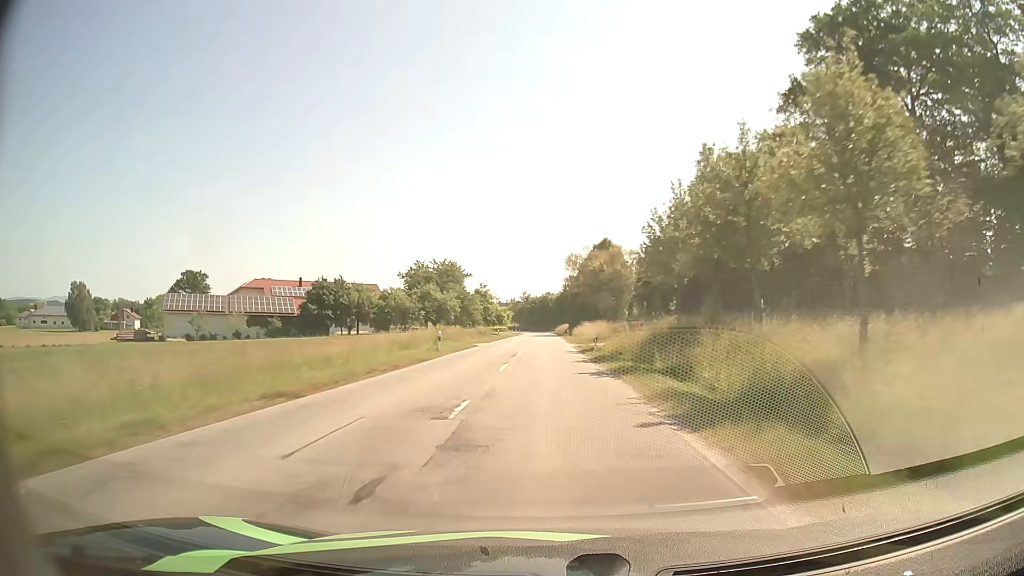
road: secondary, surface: asphalt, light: Day
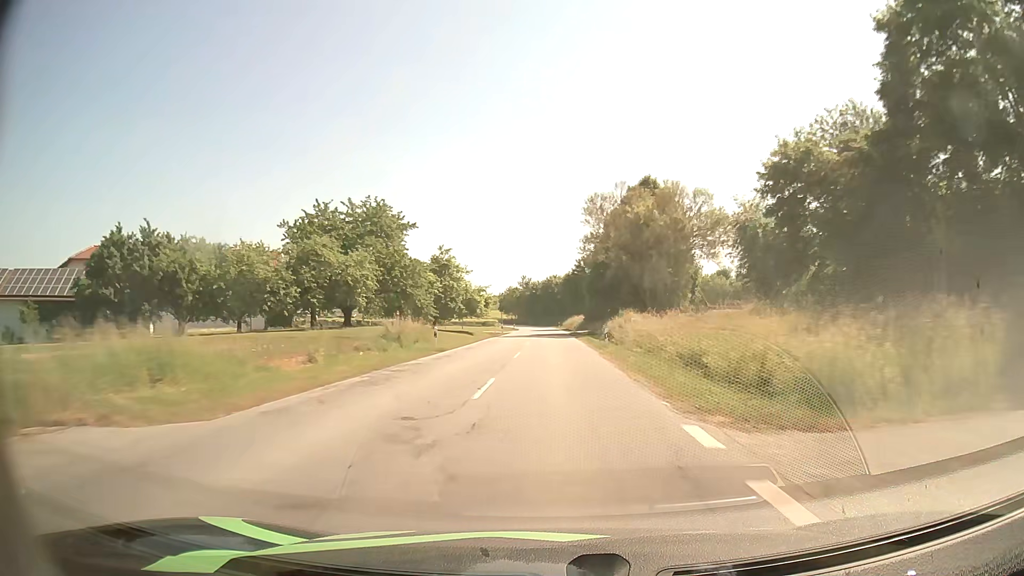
(-0.2, +44.8) m; 0°
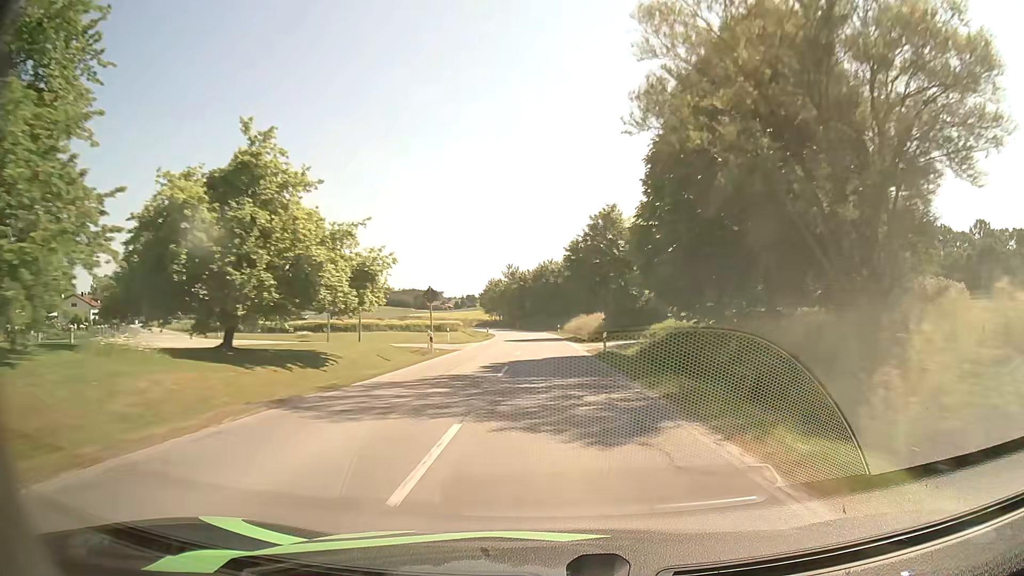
(0.0, +42.1) m; 0°
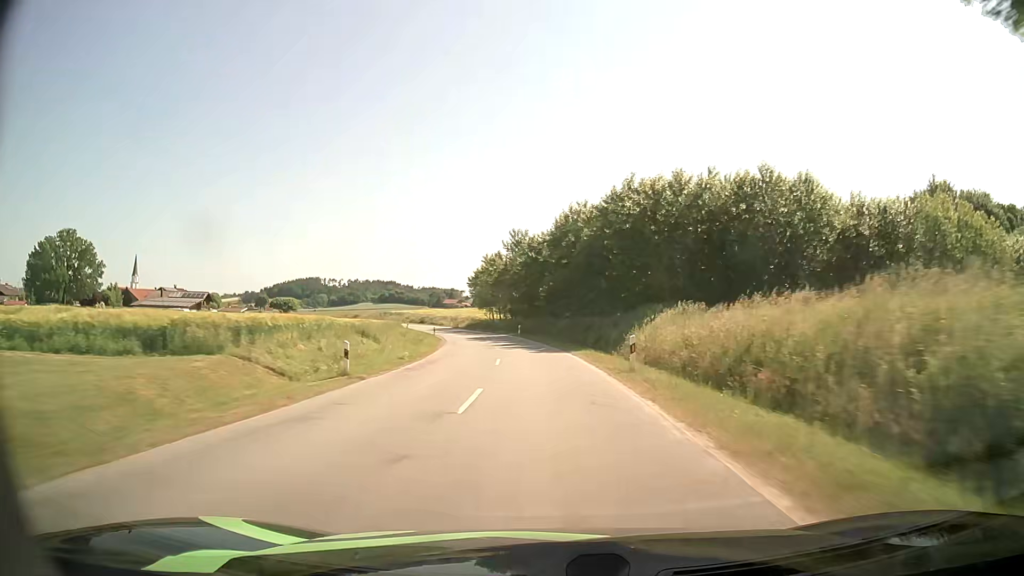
(-0.4, +54.8) m; -2°
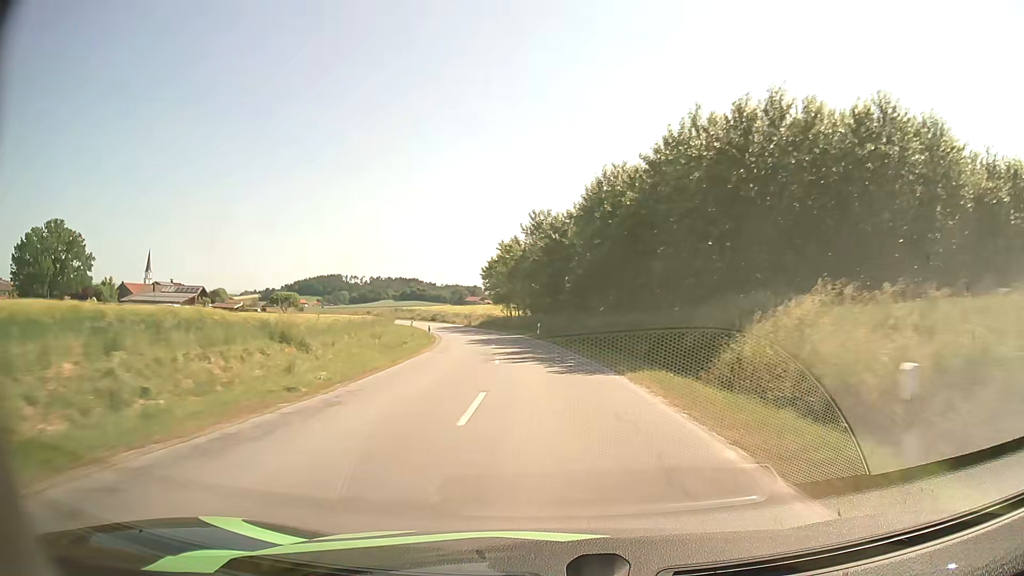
(-0.1, +13.5) m; -1°
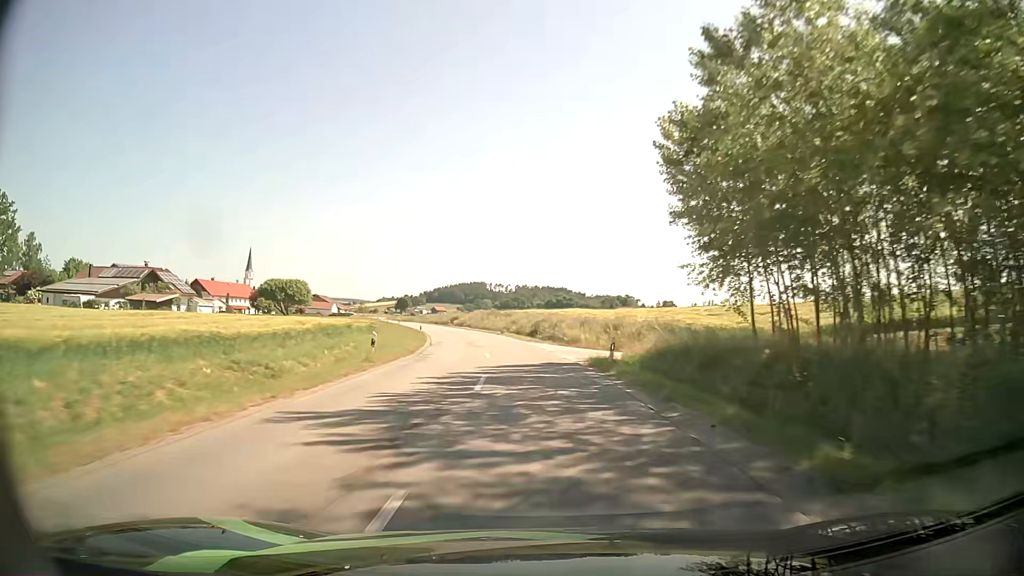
(-7.5, +67.0) m; -13°
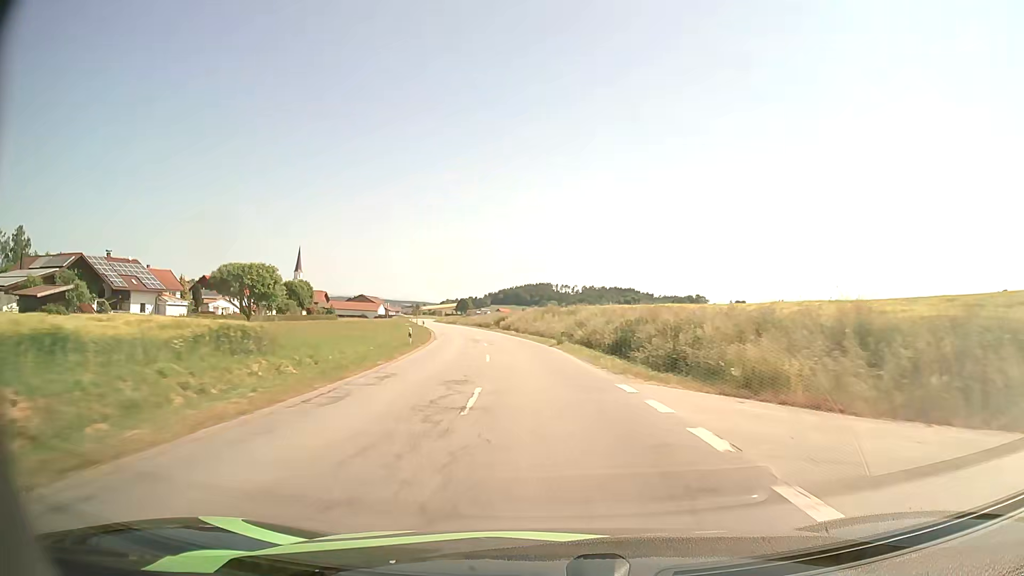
(-1.2, +27.6) m; -5°
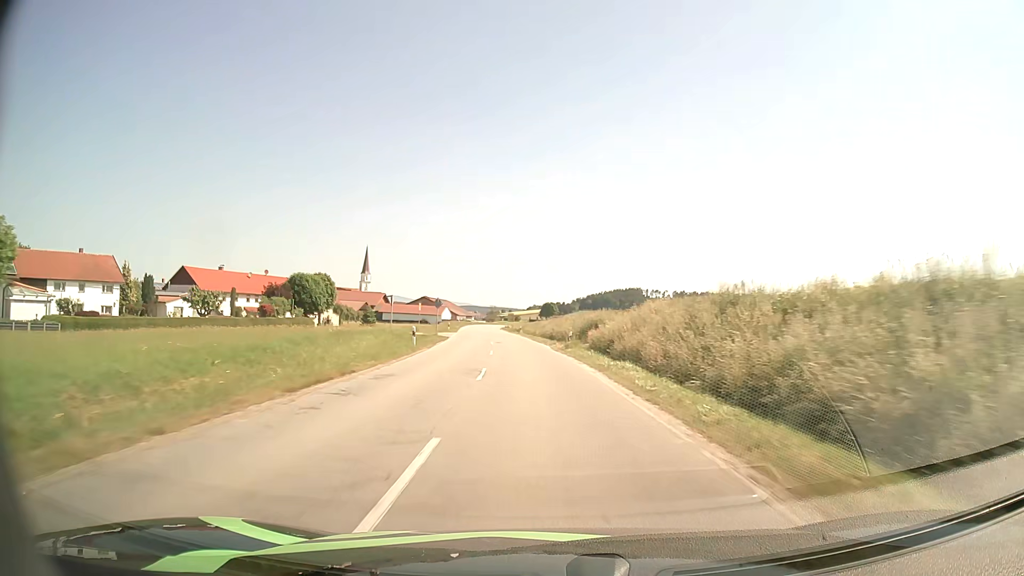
(-2.9, +42.2) m; -7°
(0, +10) (0, +20) (-1, +30) (-2, +40) (-3, +50) (-4, +60) (-5, +70) (-6, +80) (-7, +90) (-8, +100) m
